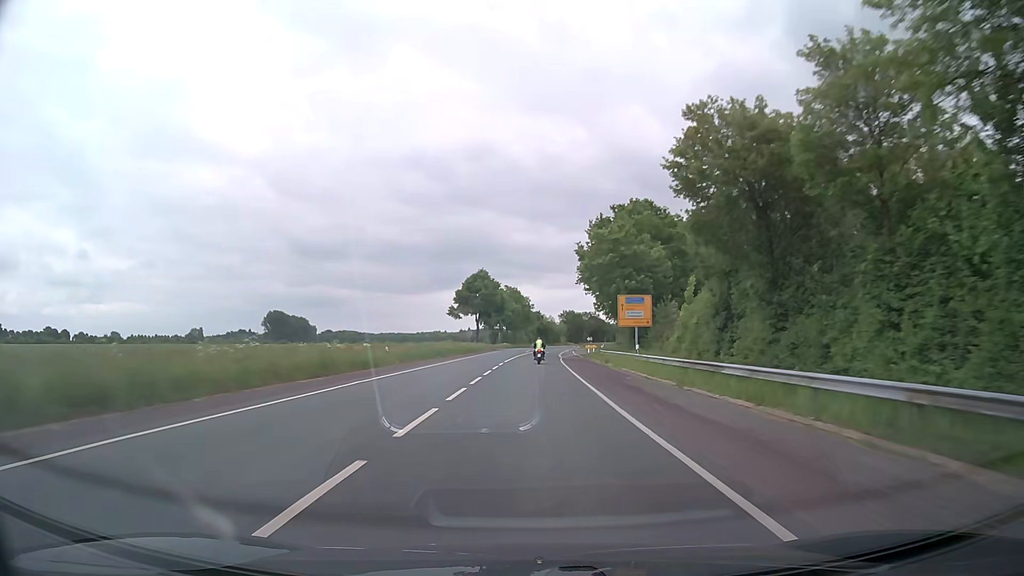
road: secondary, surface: asphalt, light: Day
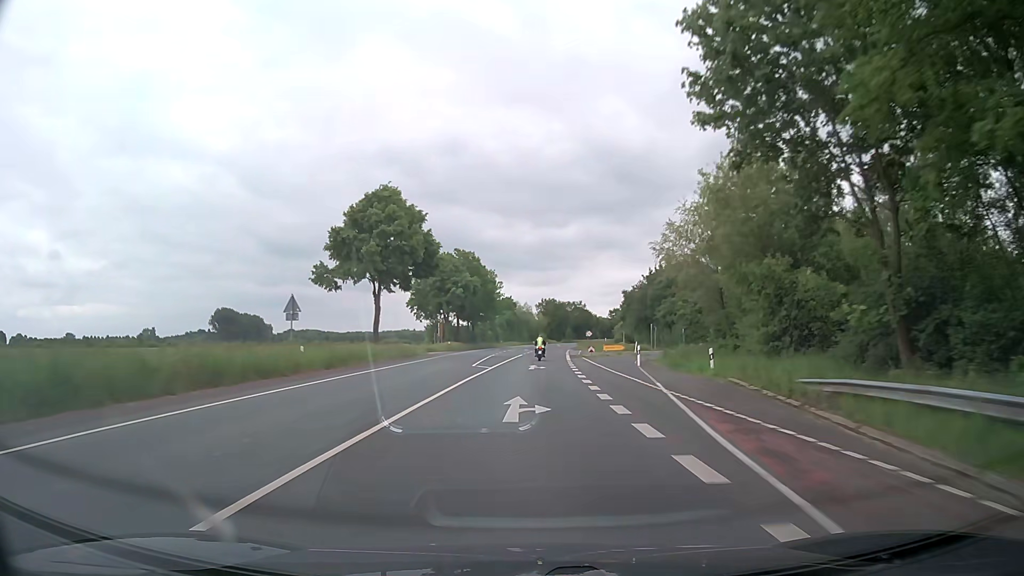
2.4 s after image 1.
(+1.0, +60.6) m; +2°
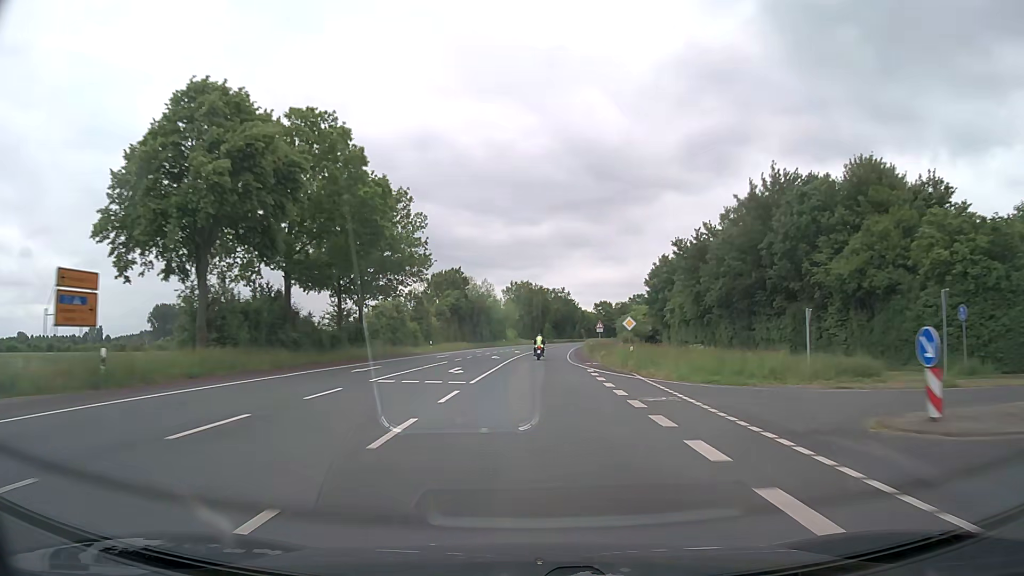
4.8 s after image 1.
(+1.6, +62.1) m; +3°
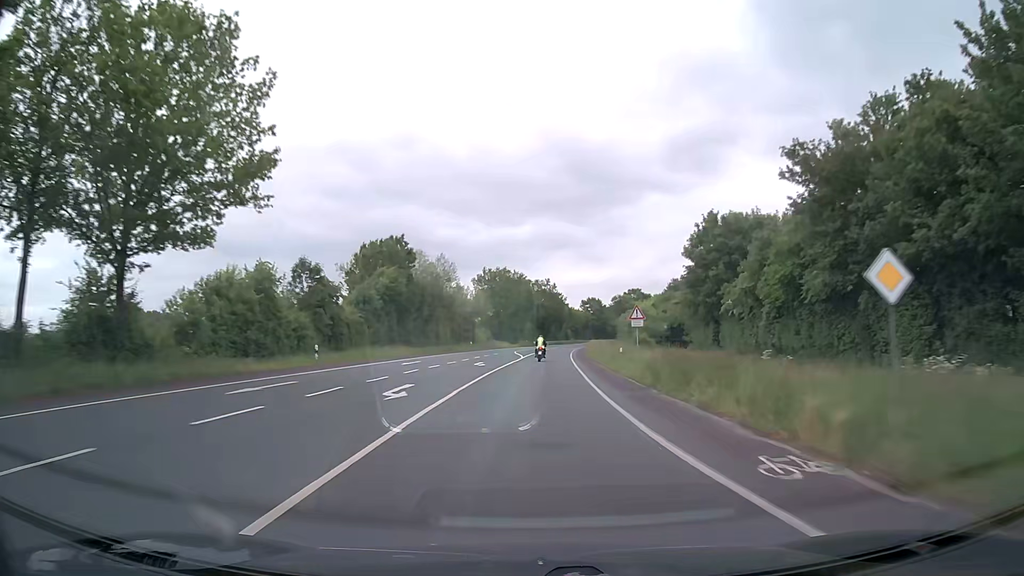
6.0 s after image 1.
(+0.4, +31.2) m; +2°
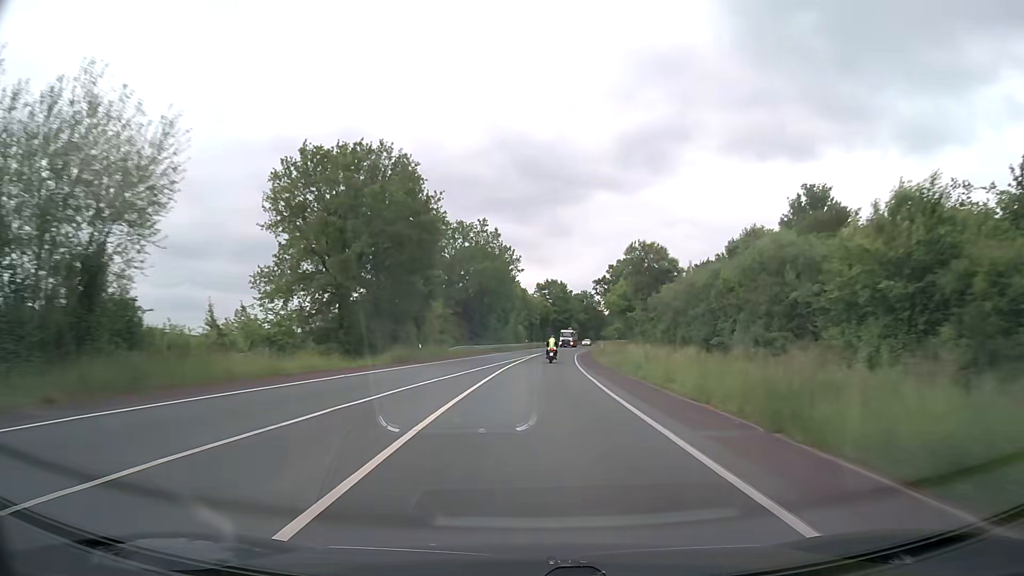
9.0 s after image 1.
(+3.1, +78.4) m; +5°
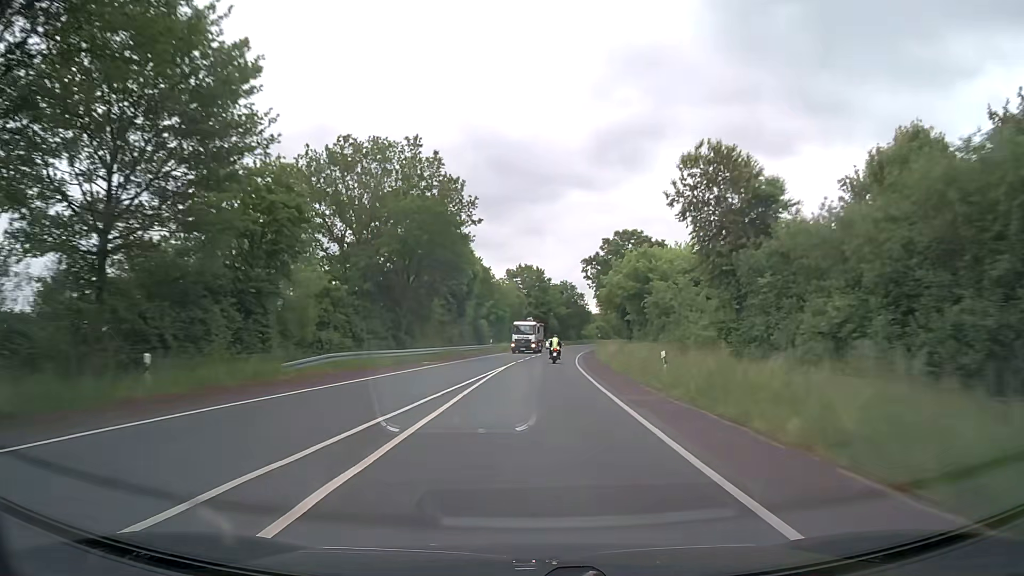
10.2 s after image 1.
(+0.6, +31.2) m; +2°
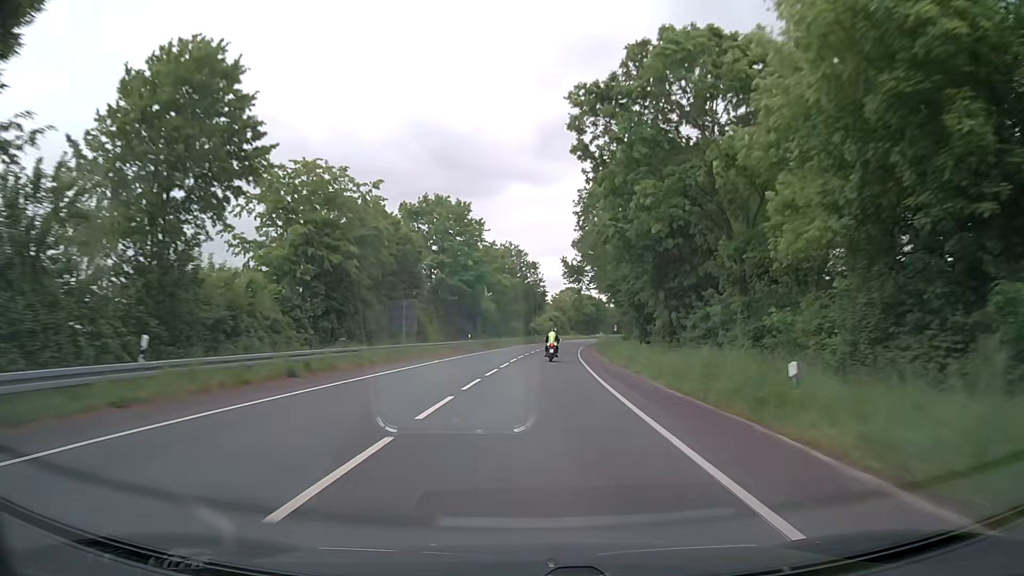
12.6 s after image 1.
(+2.6, +60.8) m; +5°
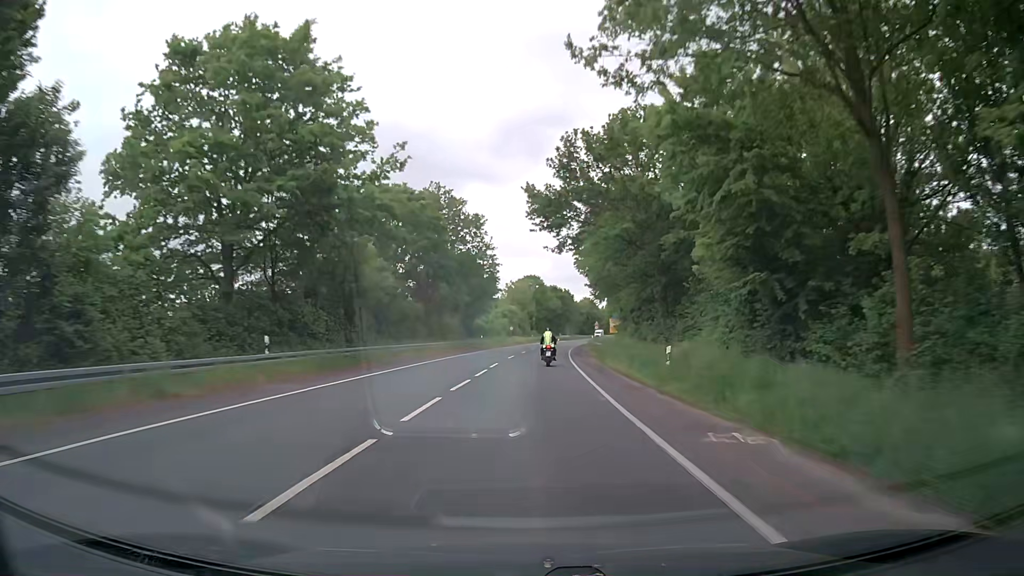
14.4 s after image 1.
(+1.4, +41.0) m; +4°
(0, +10) (0, +20) (+1, +30) (+1, +40) (+2, +50) (+2, +60) (+3, +70) (+4, +80) (+5, +90) (+6, +100) m
